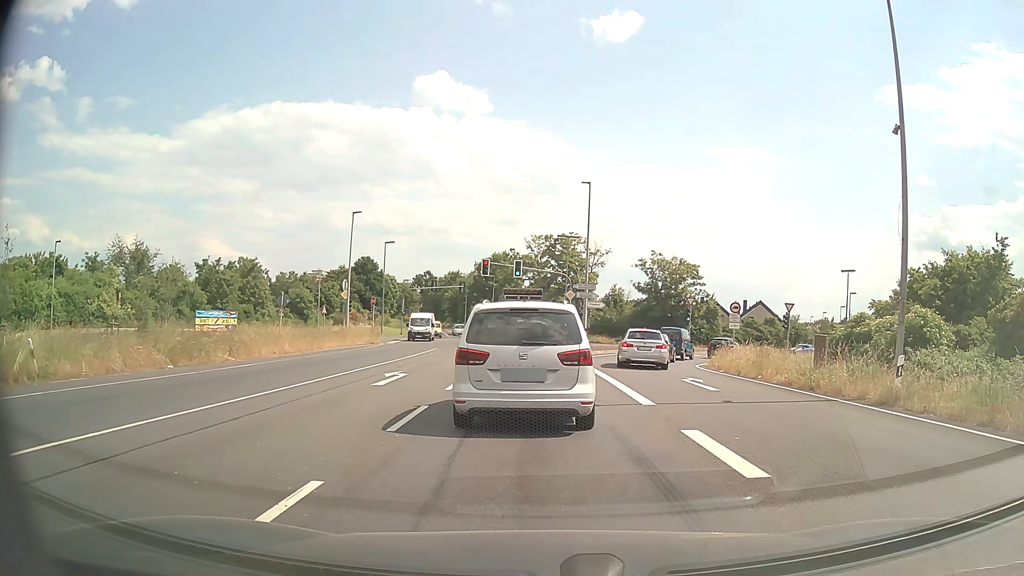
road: primary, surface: asphalt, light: Day
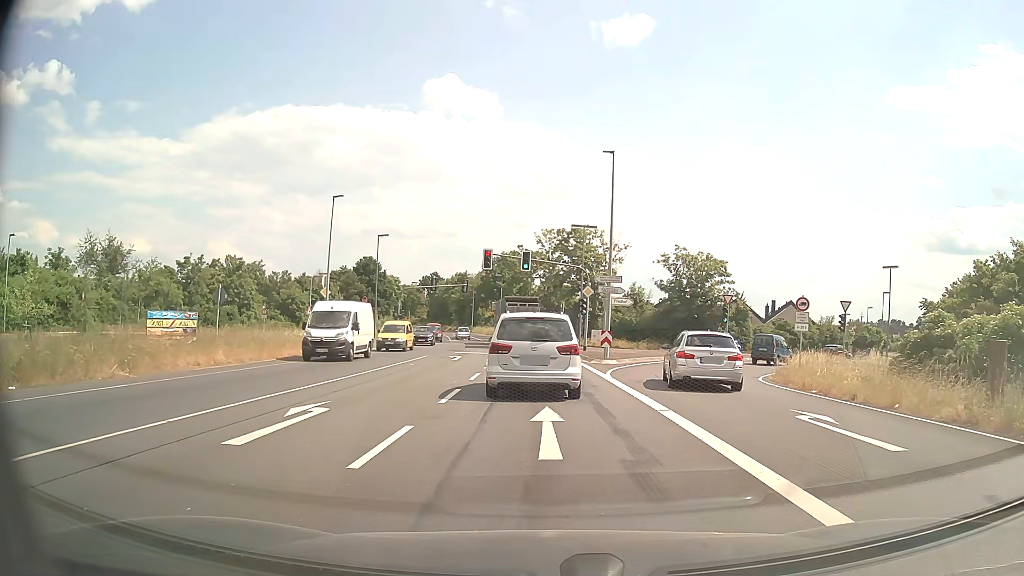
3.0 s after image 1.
(-0.2, +8.5) m; -2°
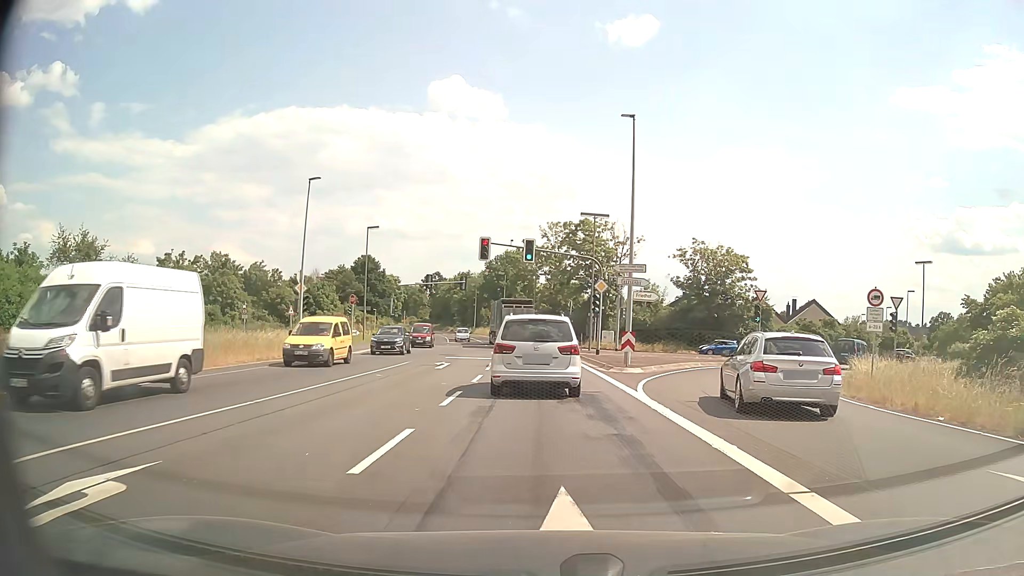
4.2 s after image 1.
(0.0, +6.3) m; 0°
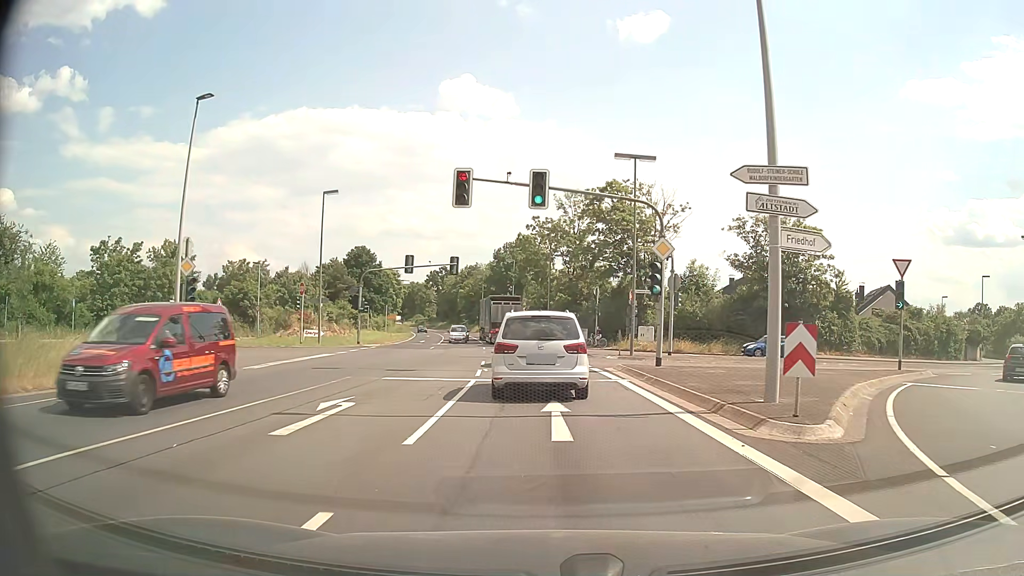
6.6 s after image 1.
(-0.1, +16.4) m; -1°
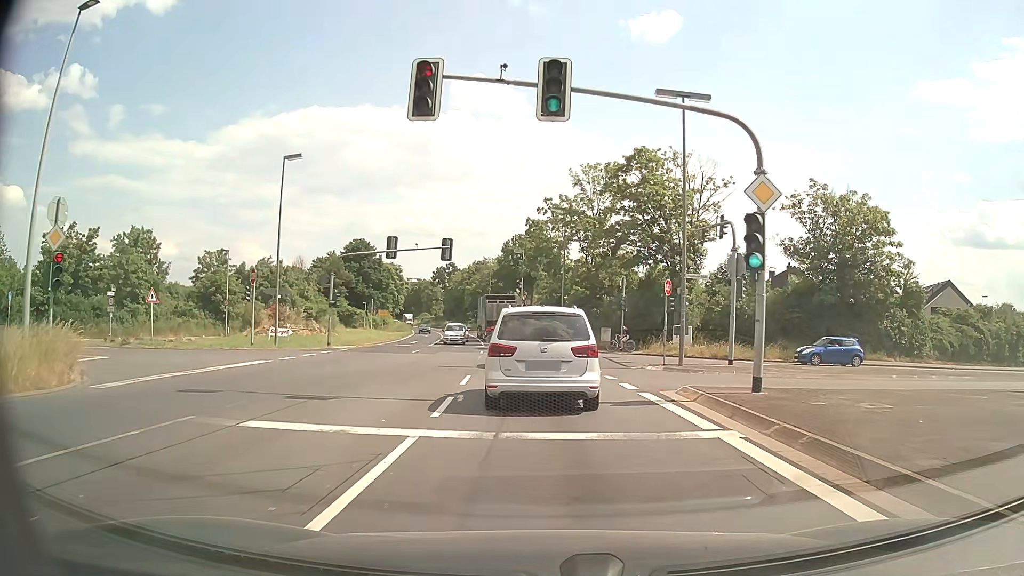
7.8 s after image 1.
(0.0, +9.6) m; -1°
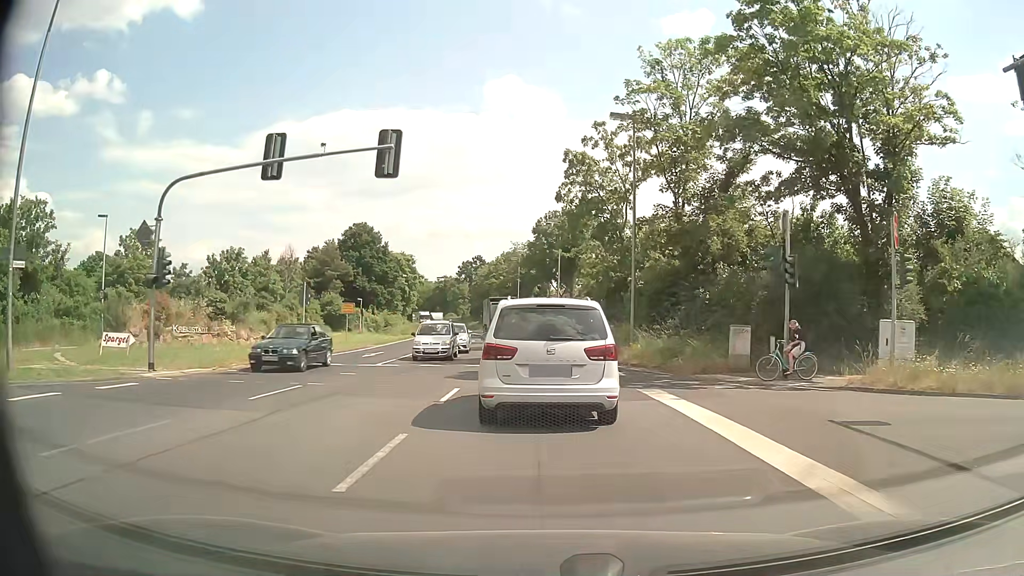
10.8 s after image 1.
(-0.6, +22.8) m; -3°
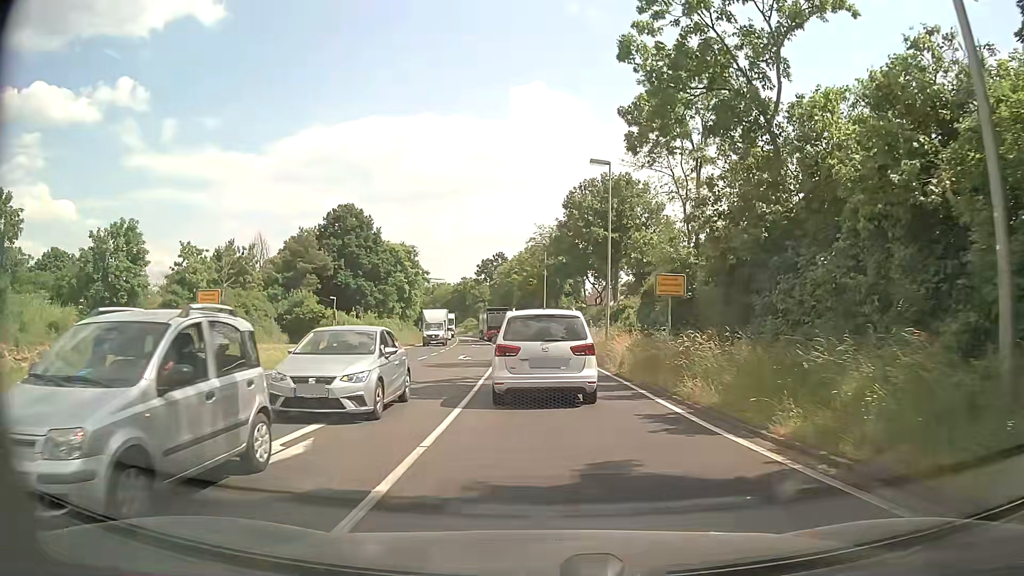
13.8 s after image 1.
(-0.6, +22.2) m; -2°
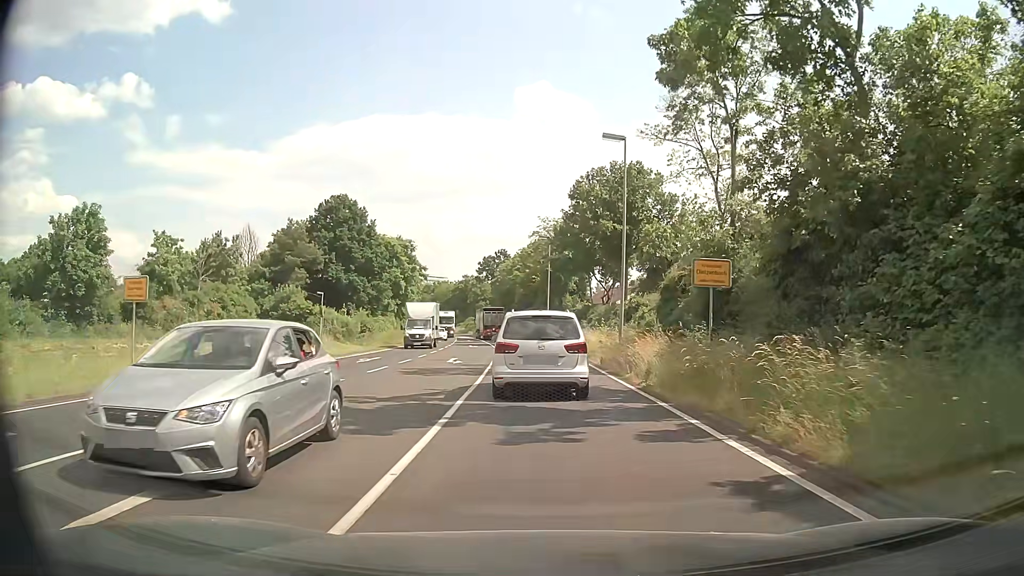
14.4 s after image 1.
(-0.1, +4.8) m; 0°
